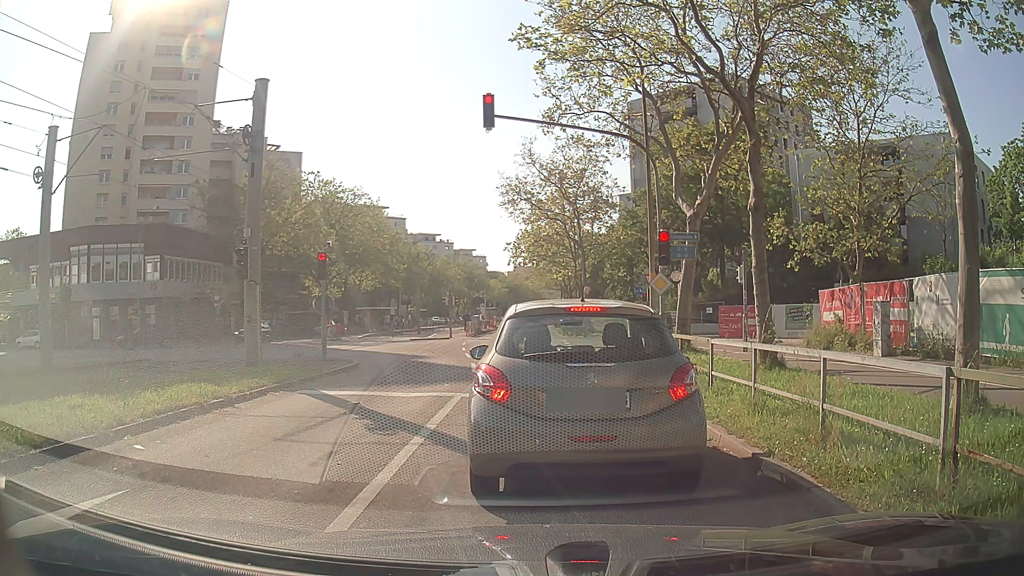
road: tertiary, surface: asphalt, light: Day
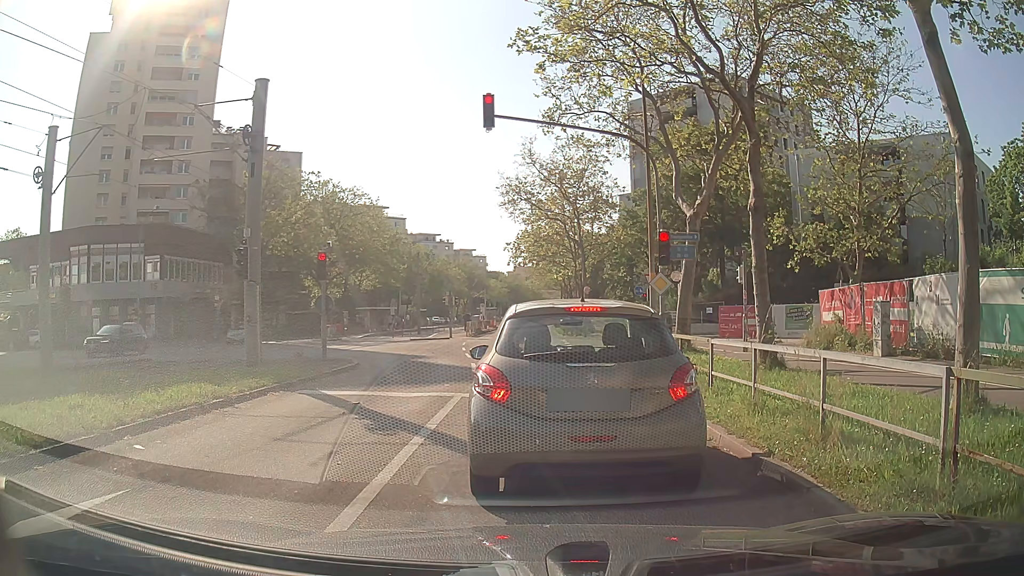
(0.0, 0.0) m; 0°
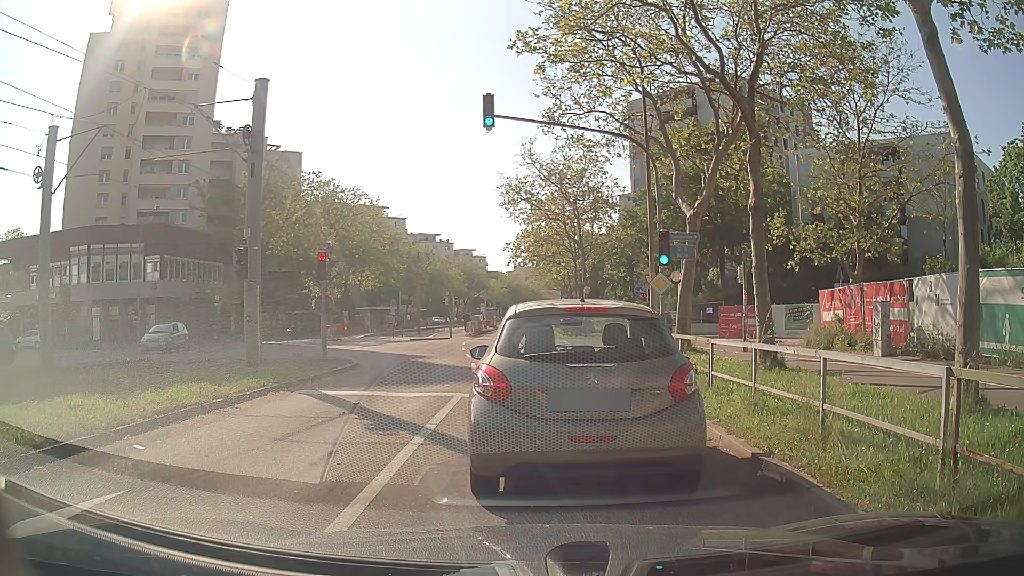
(0.0, 0.0) m; 0°
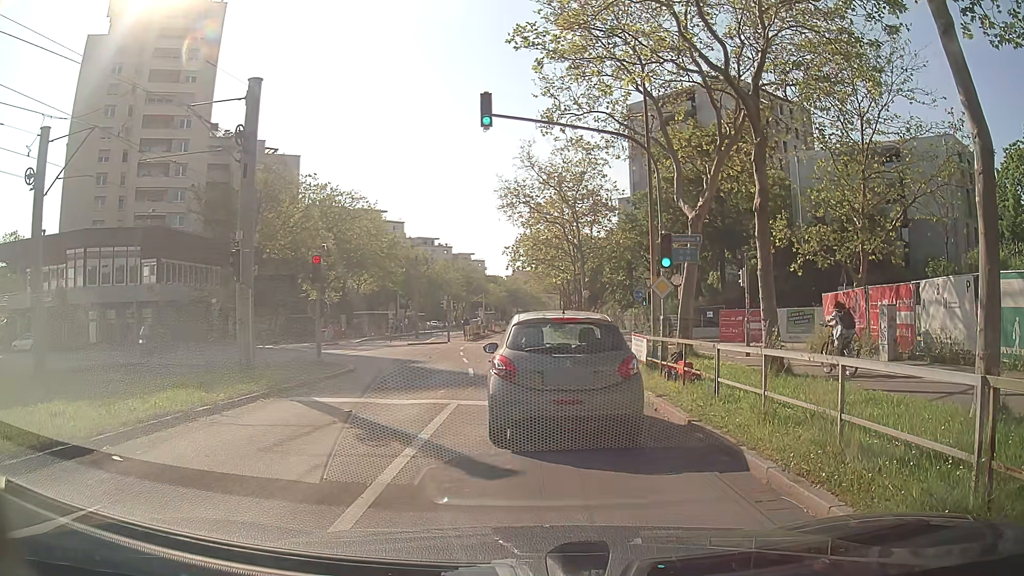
(0.0, +0.5) m; 0°
